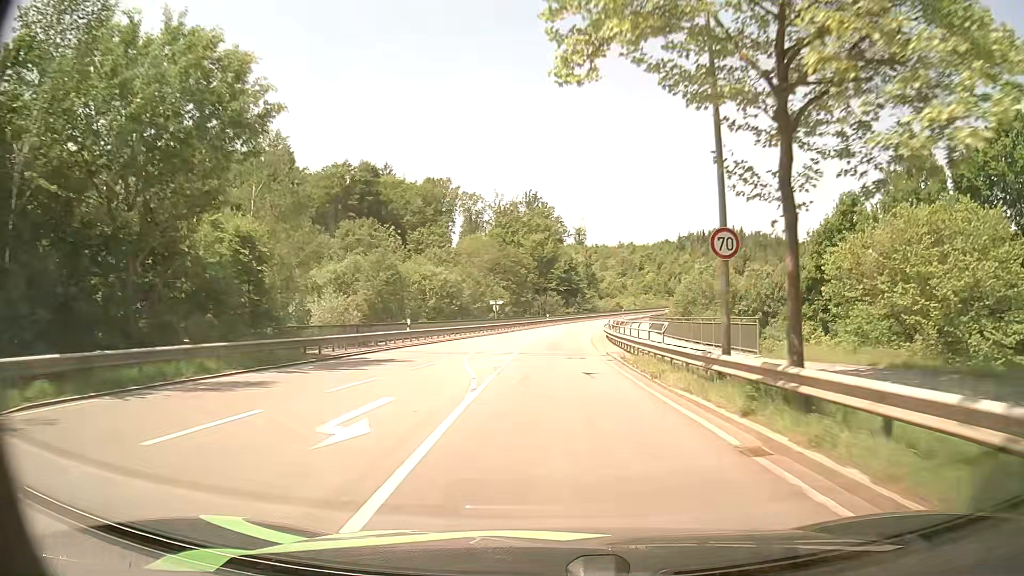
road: secondary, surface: asphalt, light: Day
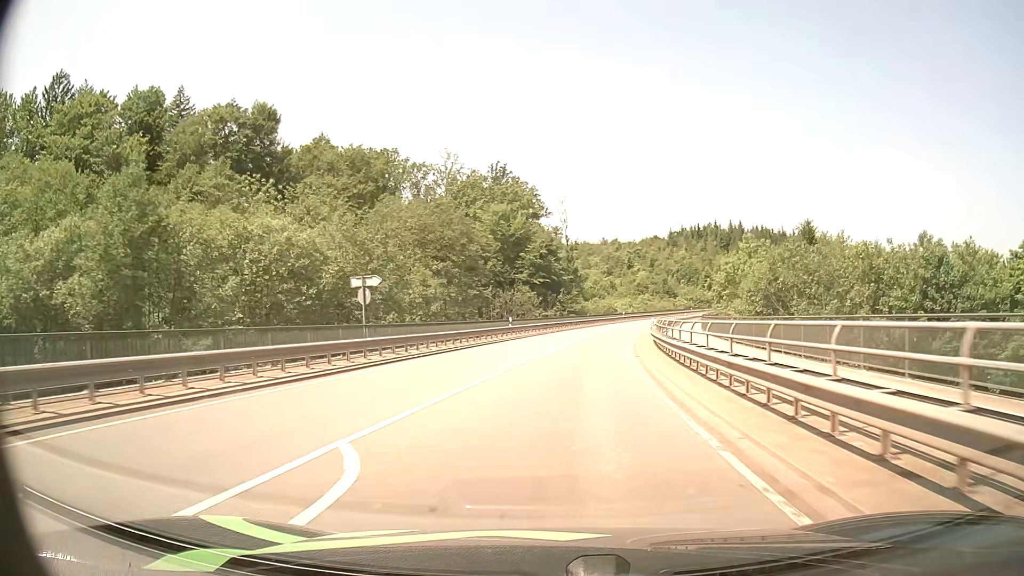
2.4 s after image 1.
(+0.8, +38.9) m; +2°
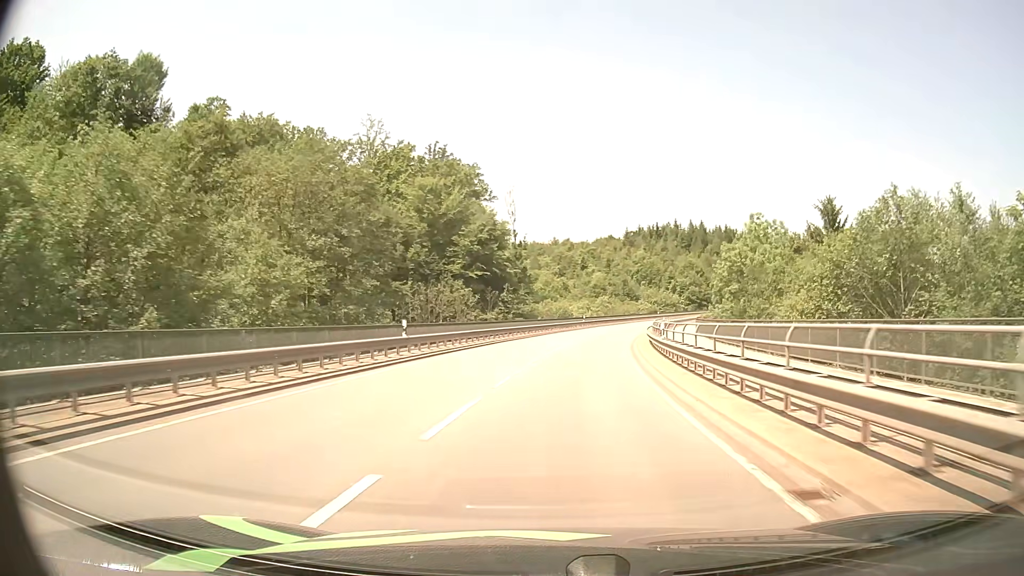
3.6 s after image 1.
(+0.7, +19.5) m; +4°
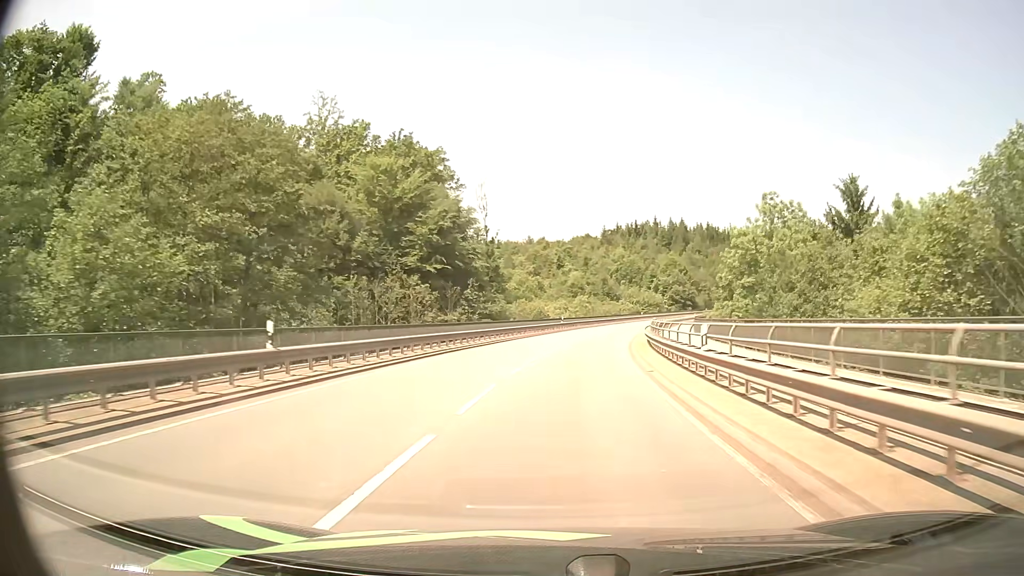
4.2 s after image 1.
(+0.2, +9.9) m; +2°
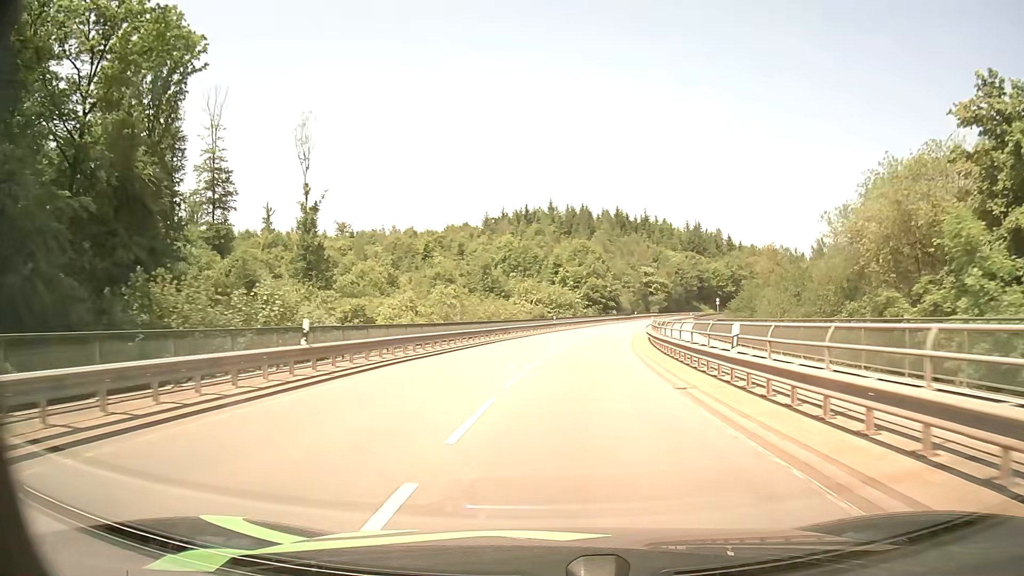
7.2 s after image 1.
(+3.8, +50.3) m; +10°
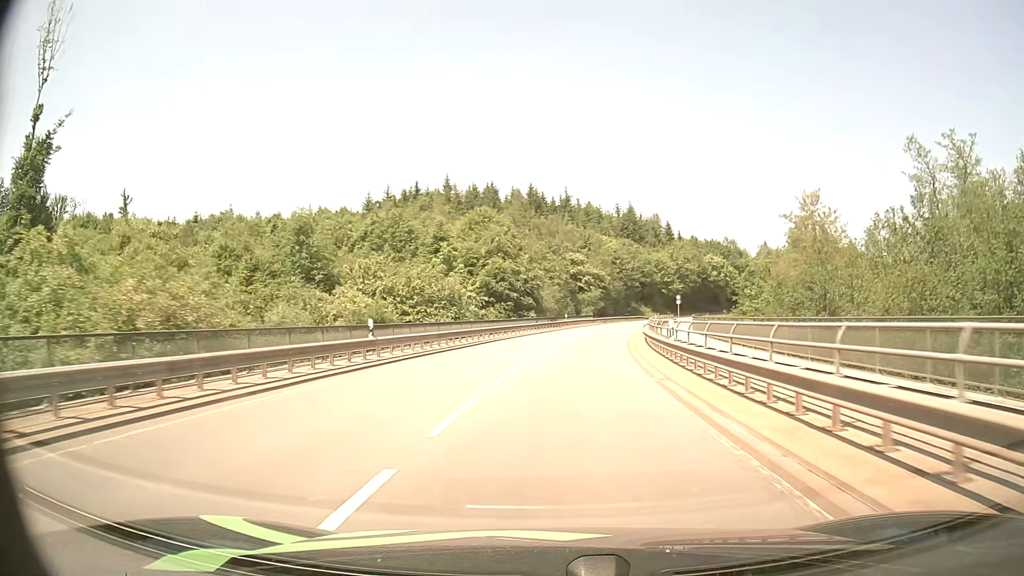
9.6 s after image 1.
(+2.9, +41.5) m; +8°
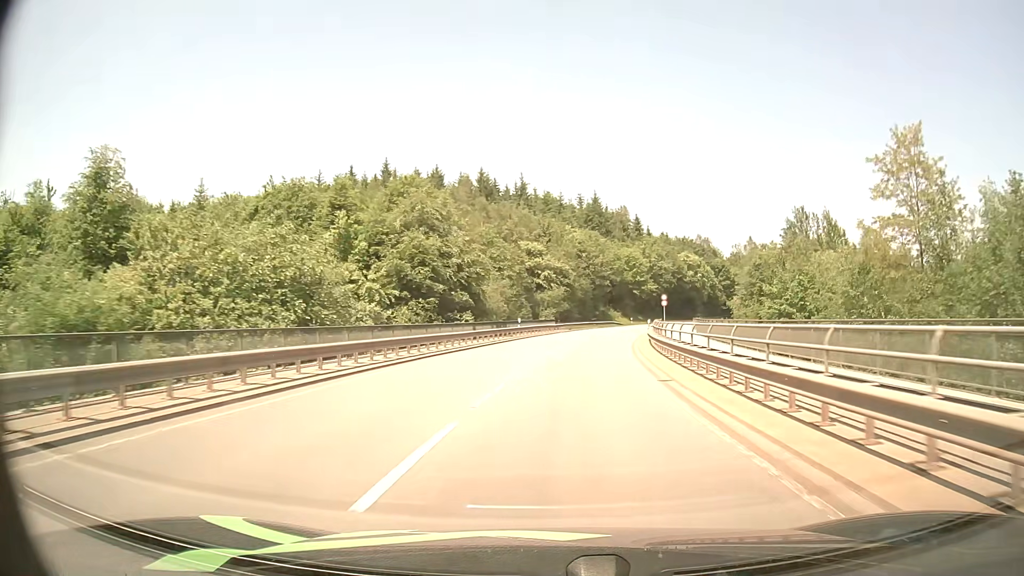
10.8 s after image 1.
(+0.6, +21.0) m; +4°
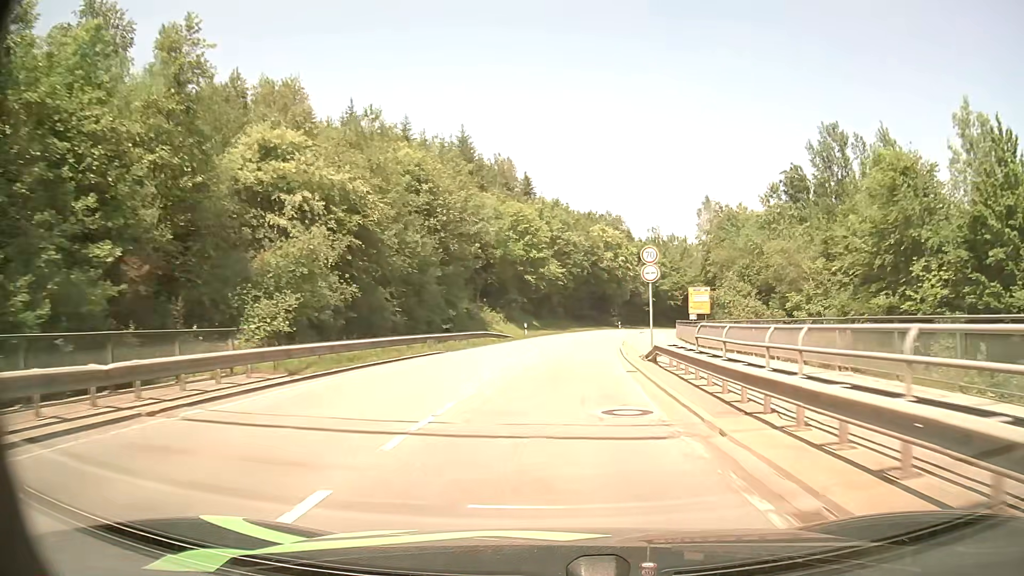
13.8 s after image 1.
(+5.0, +51.1) m; +10°
(0, +10) (+1, +20) (+1, +30) (+2, +40) (+4, +50) (+6, +60) (+8, +69) (+10, +79) (+13, +89) (+16, +98) m
